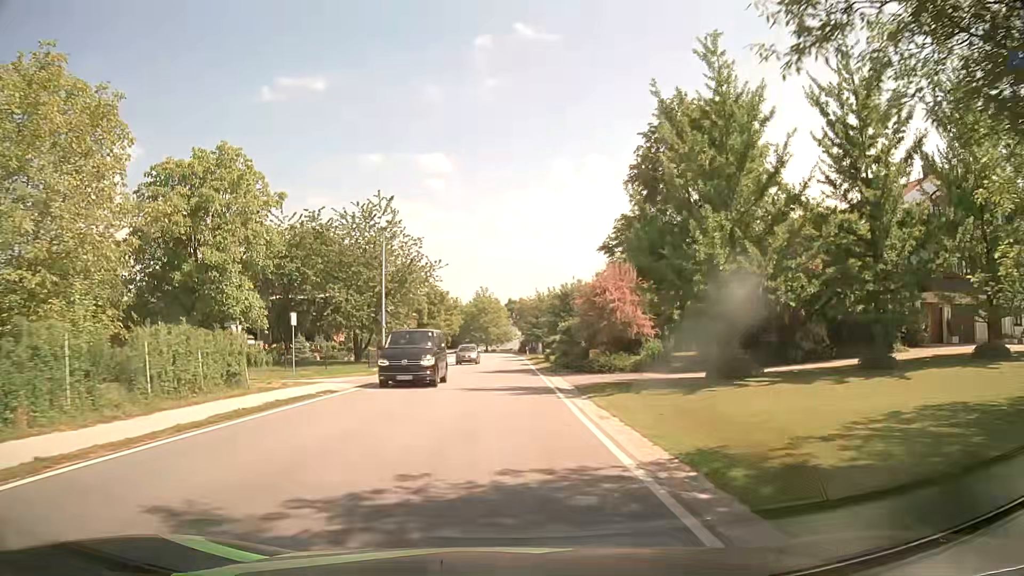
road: secondary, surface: asphalt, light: Day
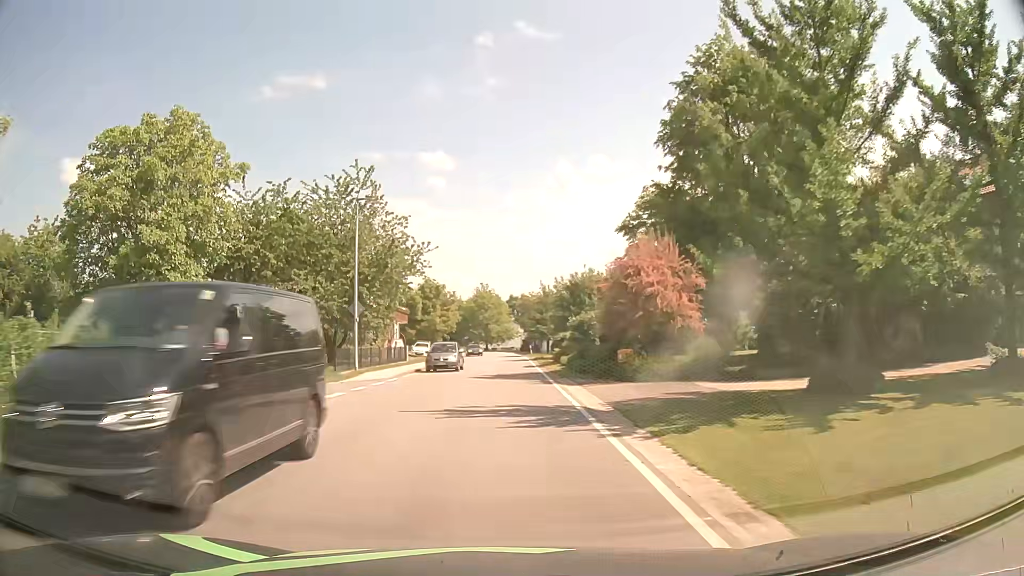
(0.0, +7.6) m; 0°
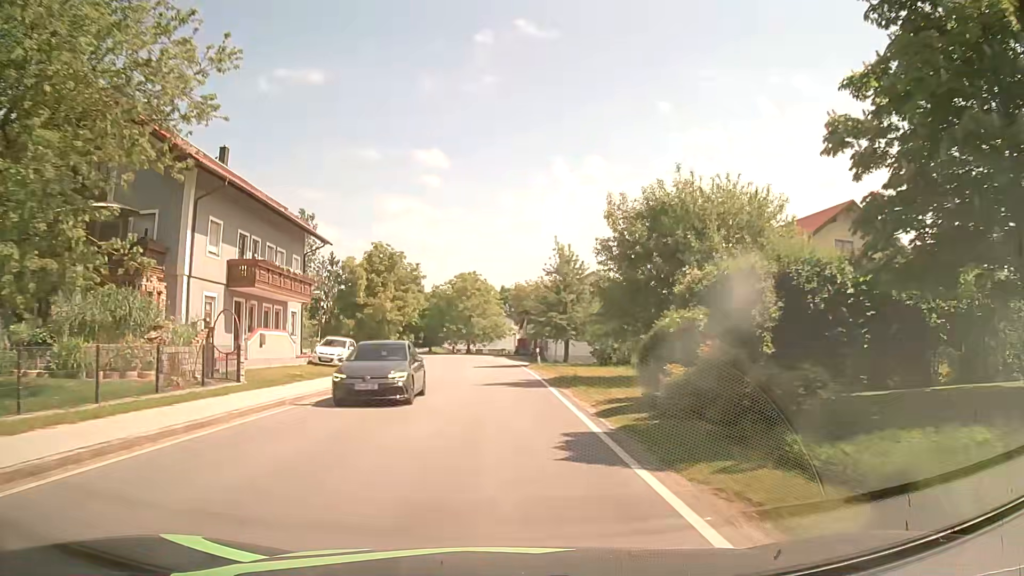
(+0.1, +30.3) m; +1°
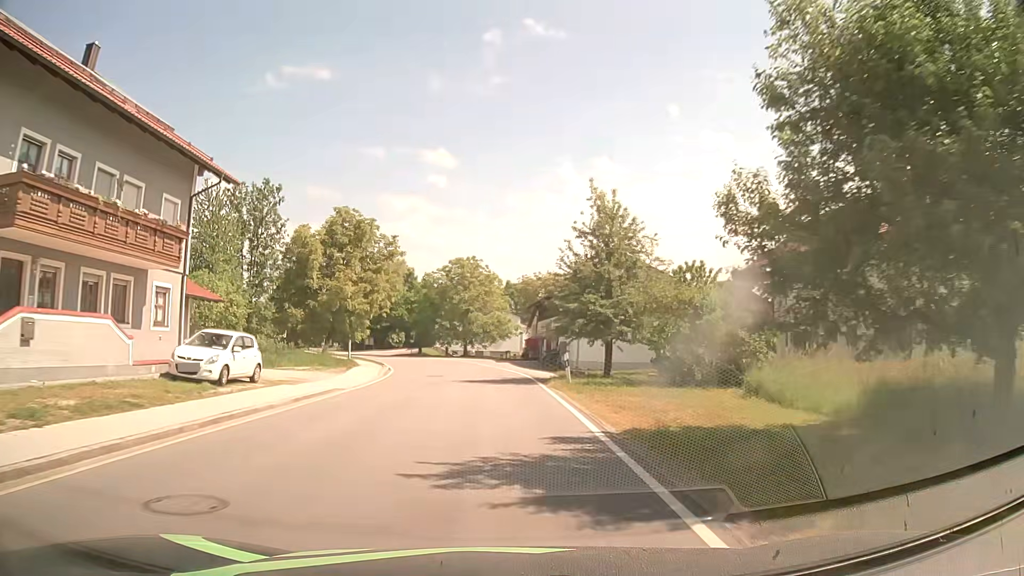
(0.0, +15.2) m; 0°
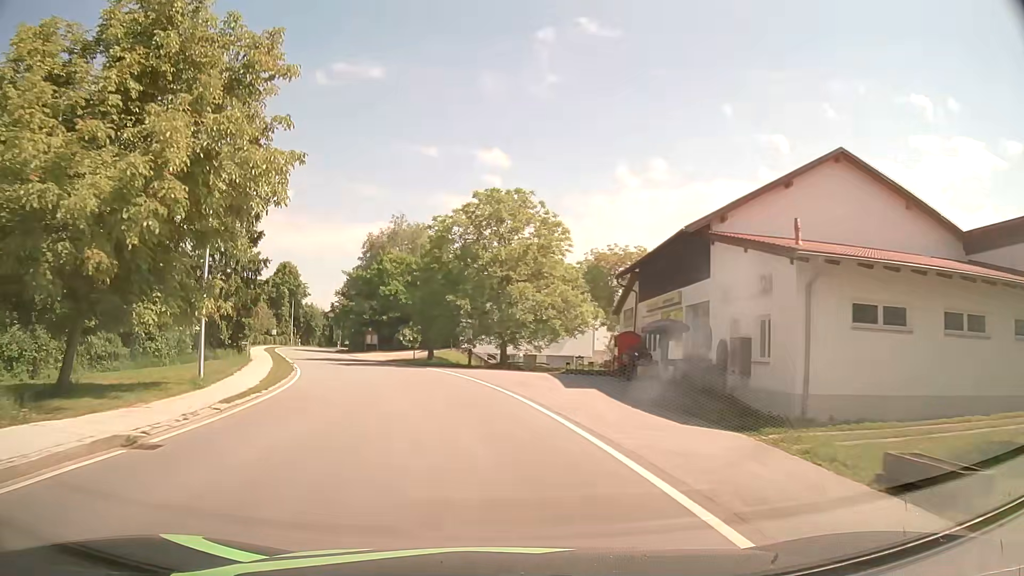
(-0.5, +30.4) m; -4°
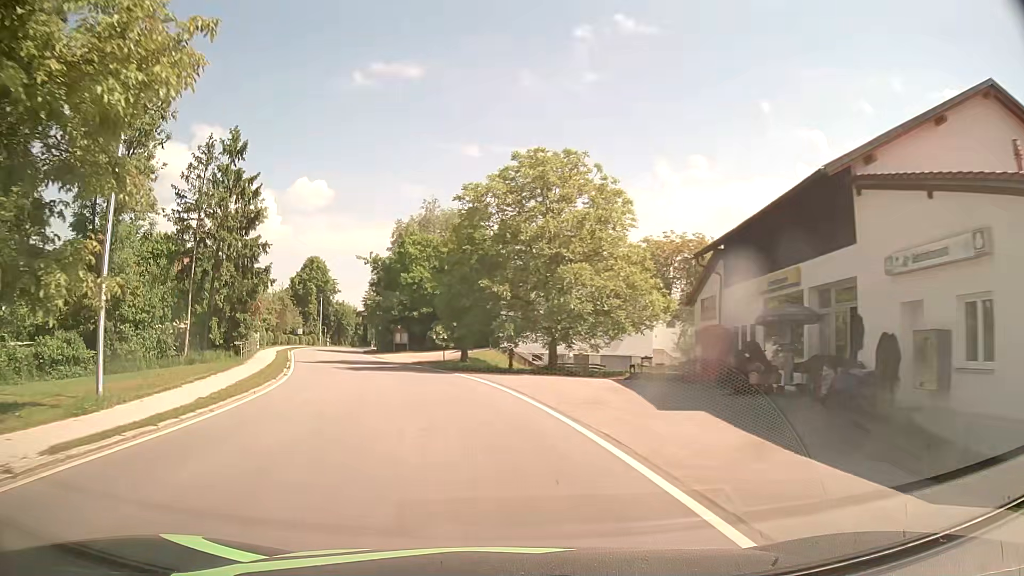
(-0.2, +7.6) m; -4°
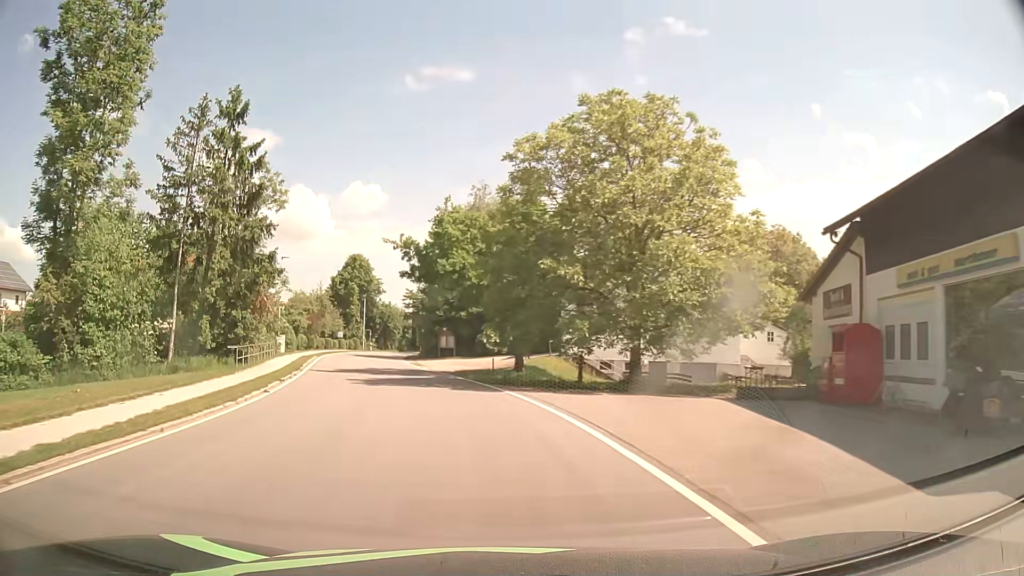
(-0.3, +7.6) m; -4°
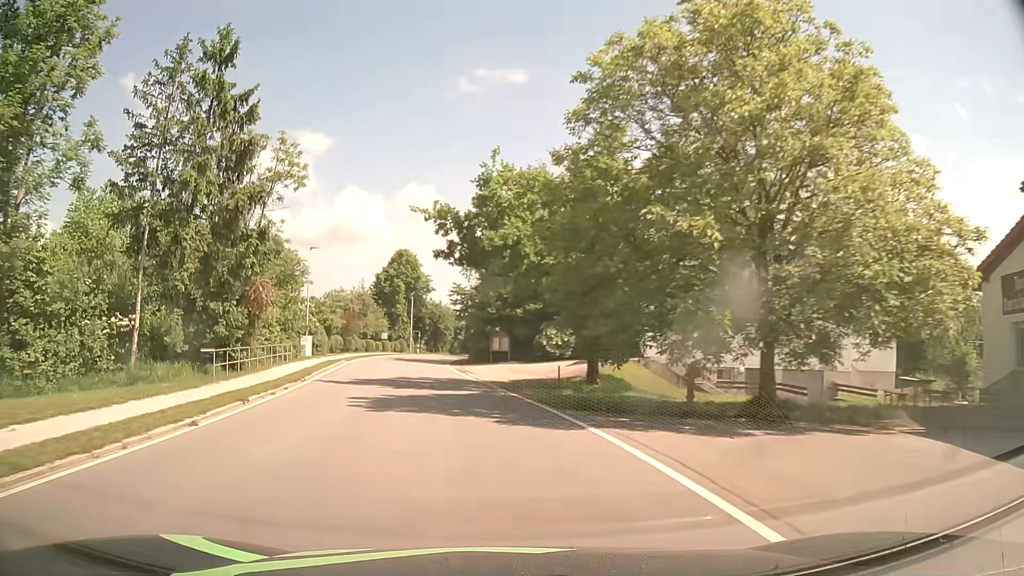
(-0.3, +7.6) m; -5°
